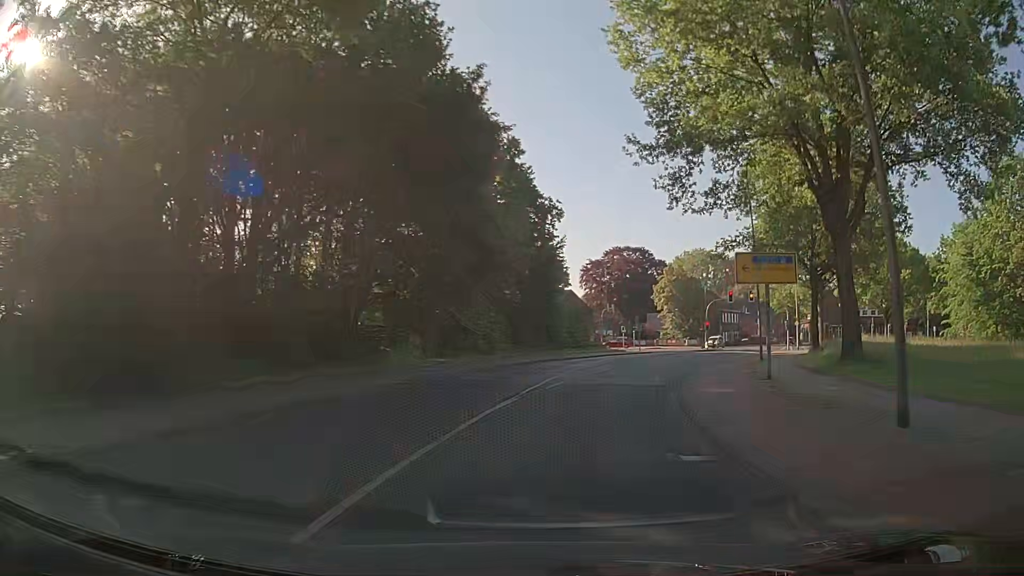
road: secondary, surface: asphalt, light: Day
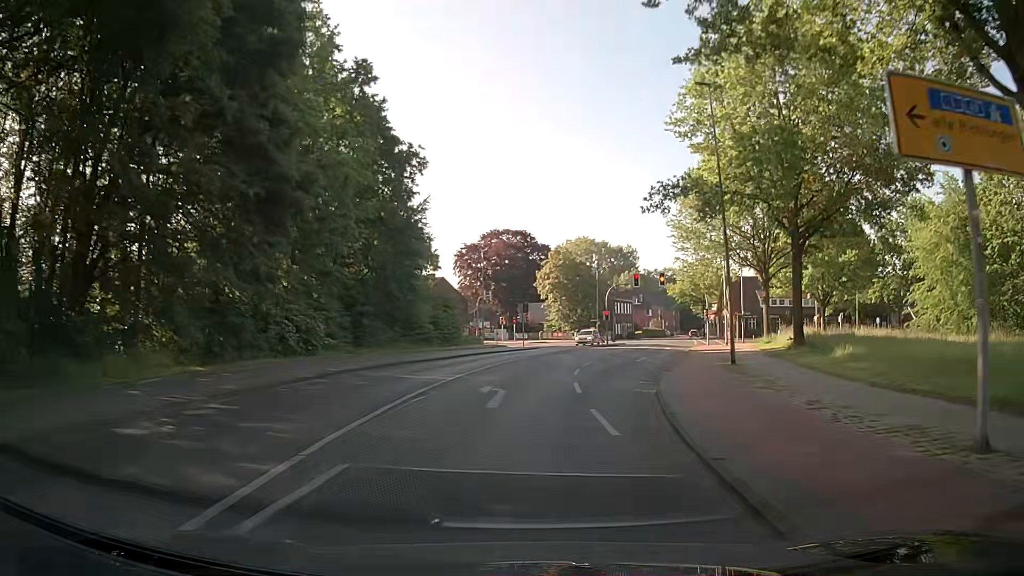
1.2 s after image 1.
(+1.4, +14.3) m; +10°
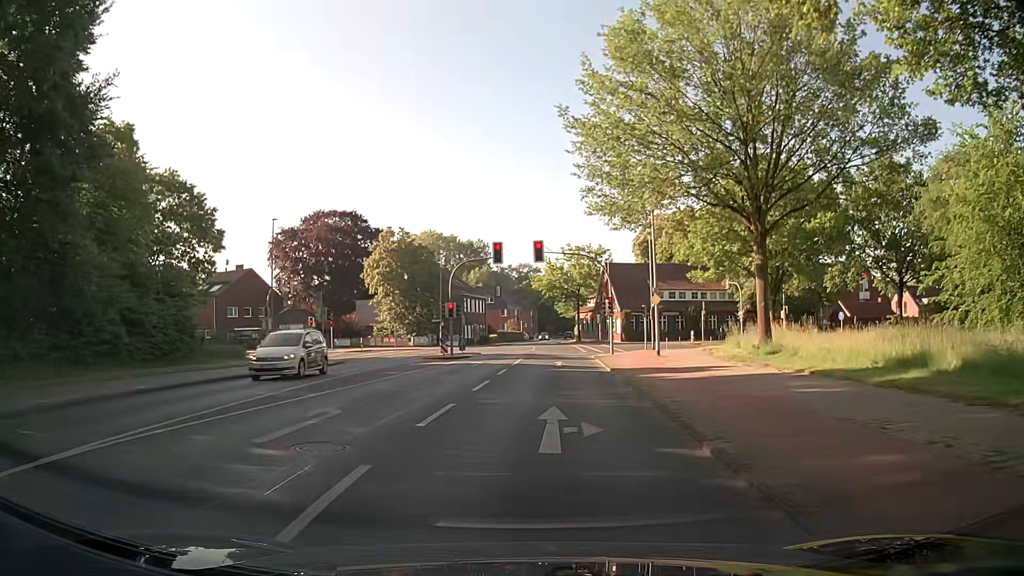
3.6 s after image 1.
(+2.9, +23.0) m; +14°
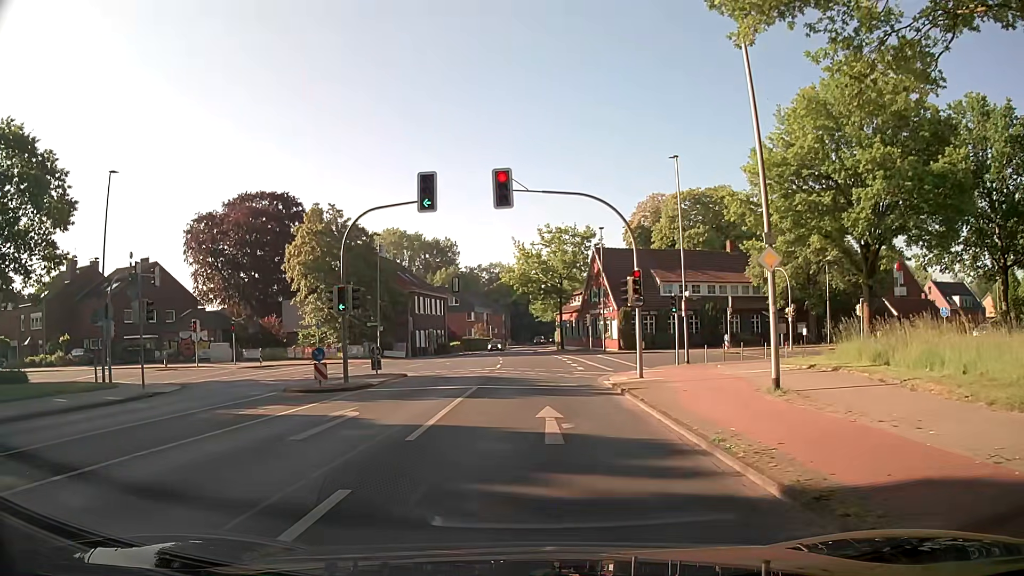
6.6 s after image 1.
(+0.5, +18.6) m; +3°
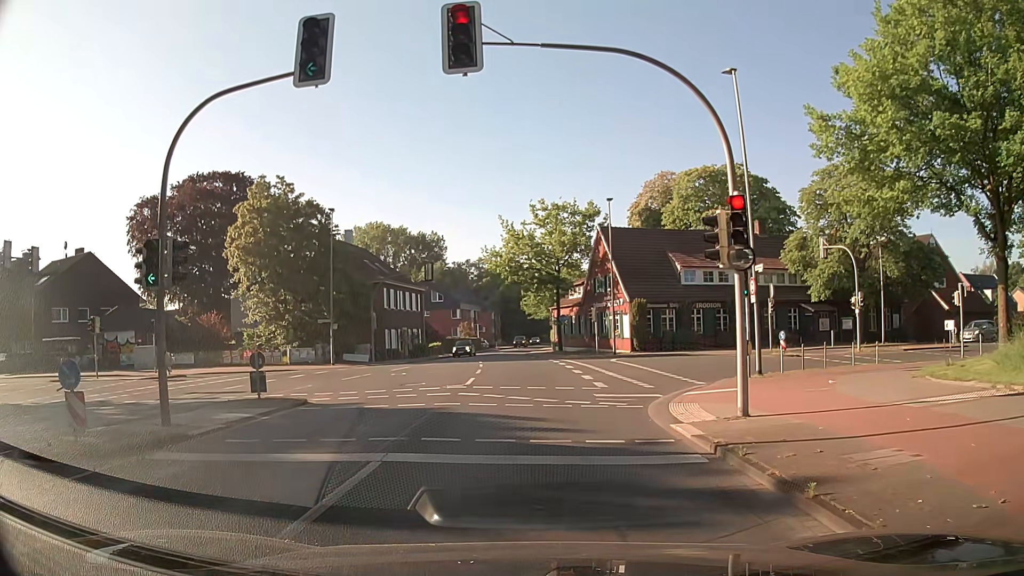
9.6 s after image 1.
(0.0, +11.4) m; 0°
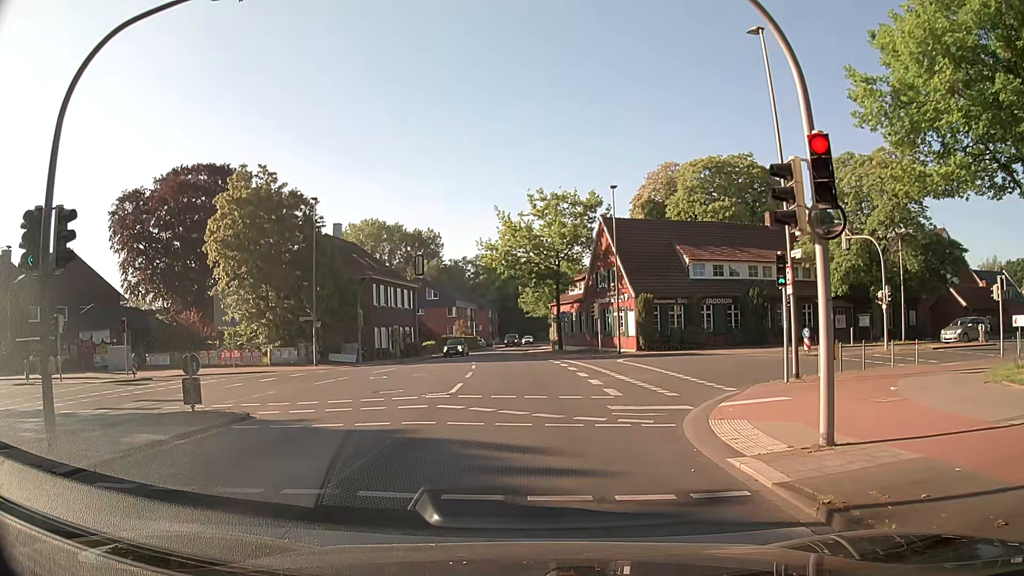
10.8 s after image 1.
(0.0, +3.2) m; 0°
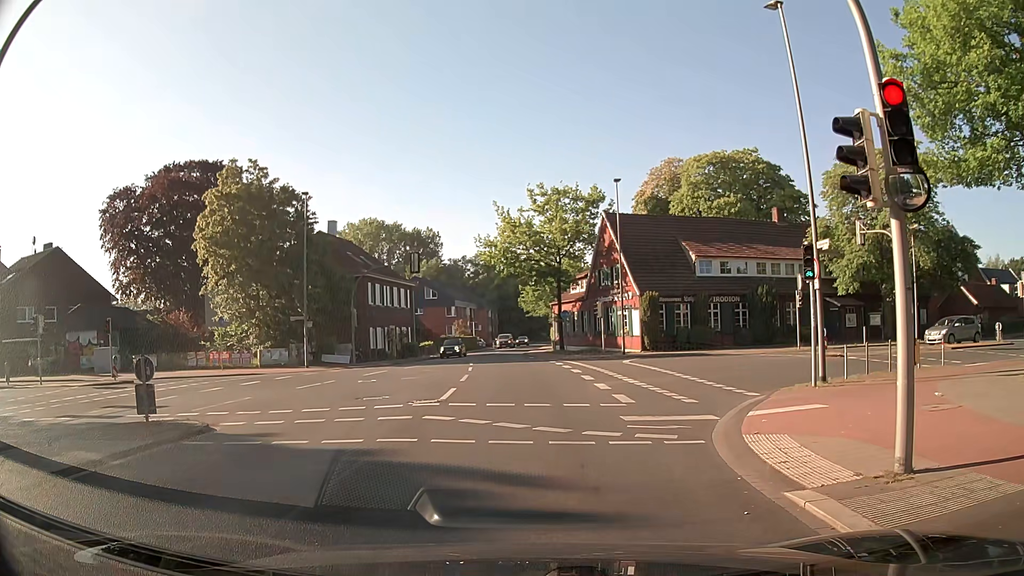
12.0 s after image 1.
(0.0, +1.7) m; 0°
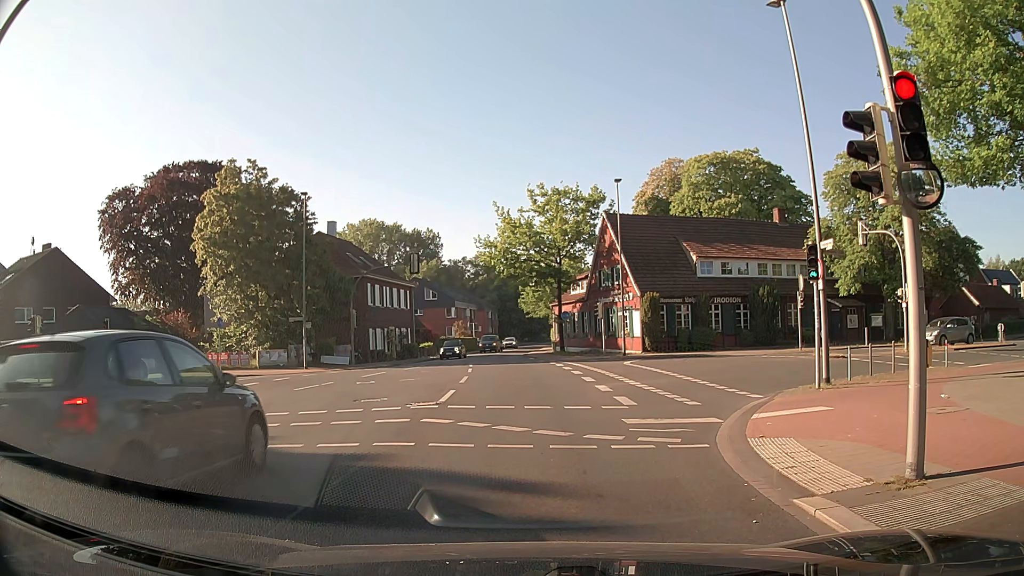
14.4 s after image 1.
(0.0, +0.3) m; 0°
